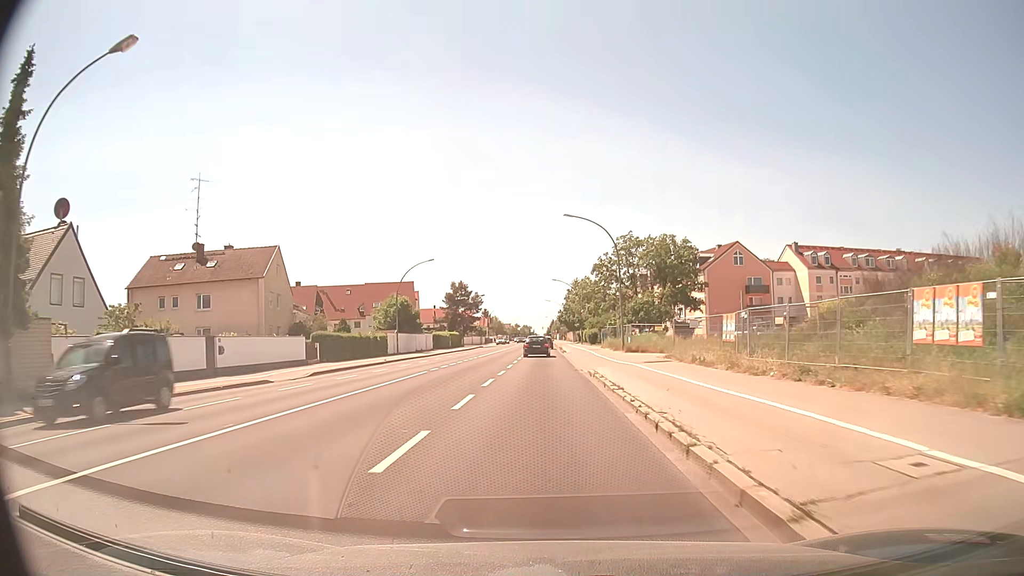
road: secondary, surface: asphalt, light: Day
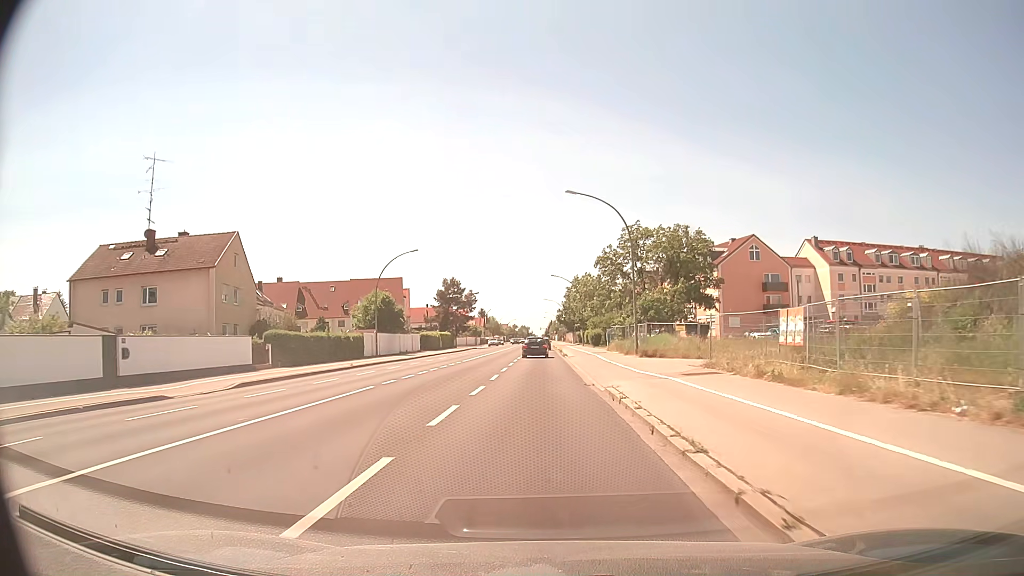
(0.0, +8.2) m; 0°
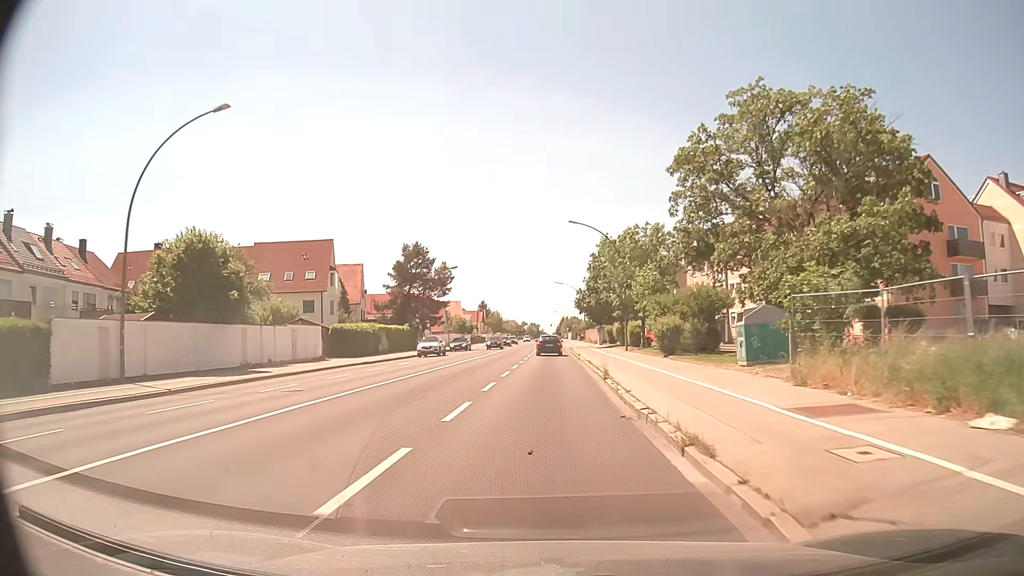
(-0.2, +41.4) m; -1°
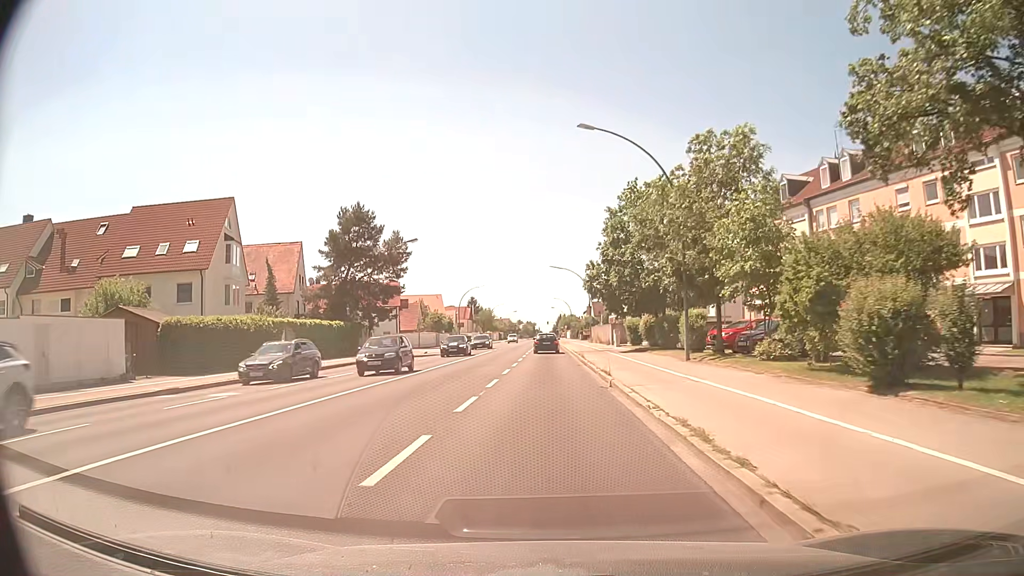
(+0.2, +23.0) m; 0°
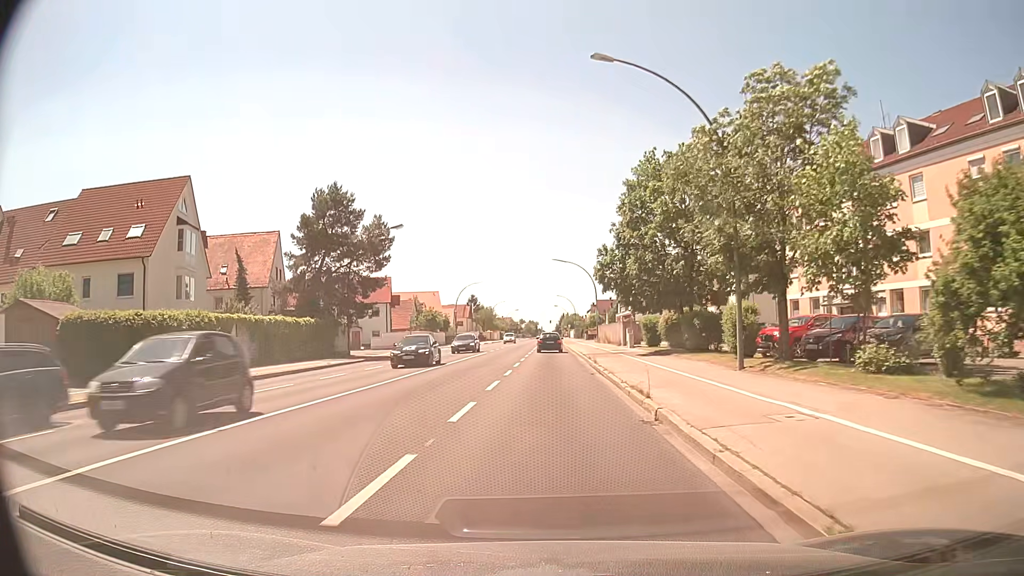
(0.0, +7.2) m; 0°
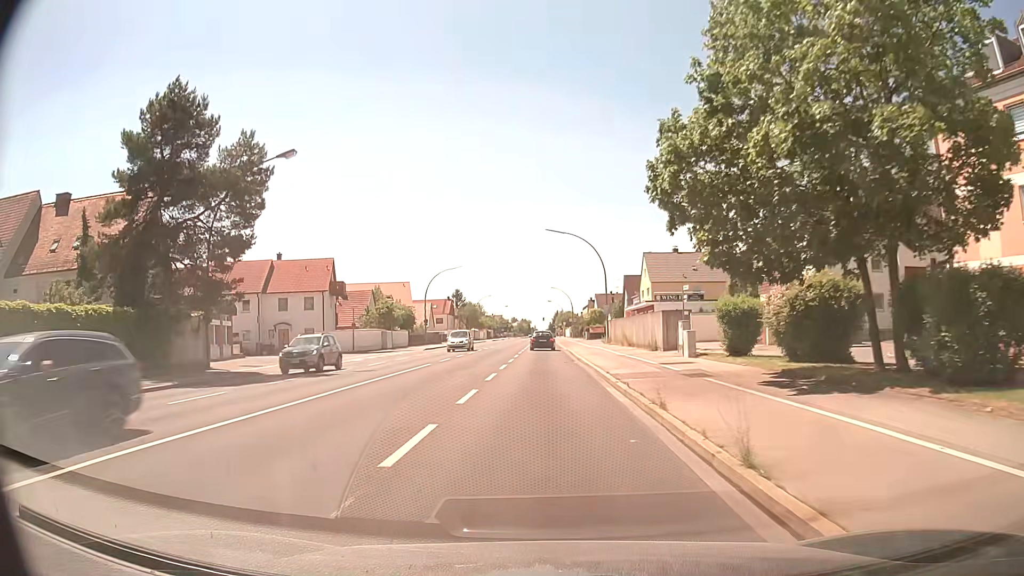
(+0.1, +22.1) m; 0°
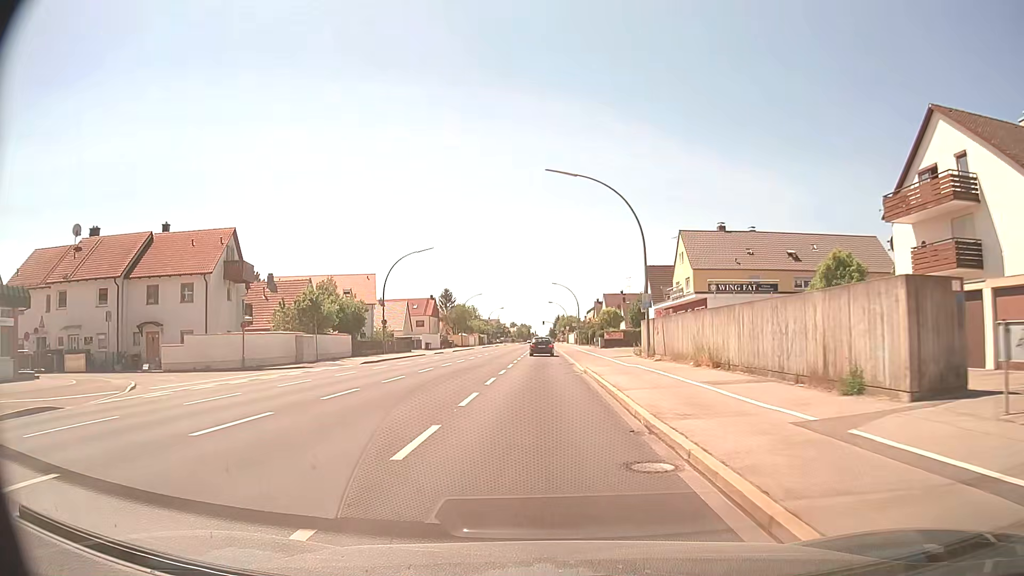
(0.0, +23.2) m; 0°
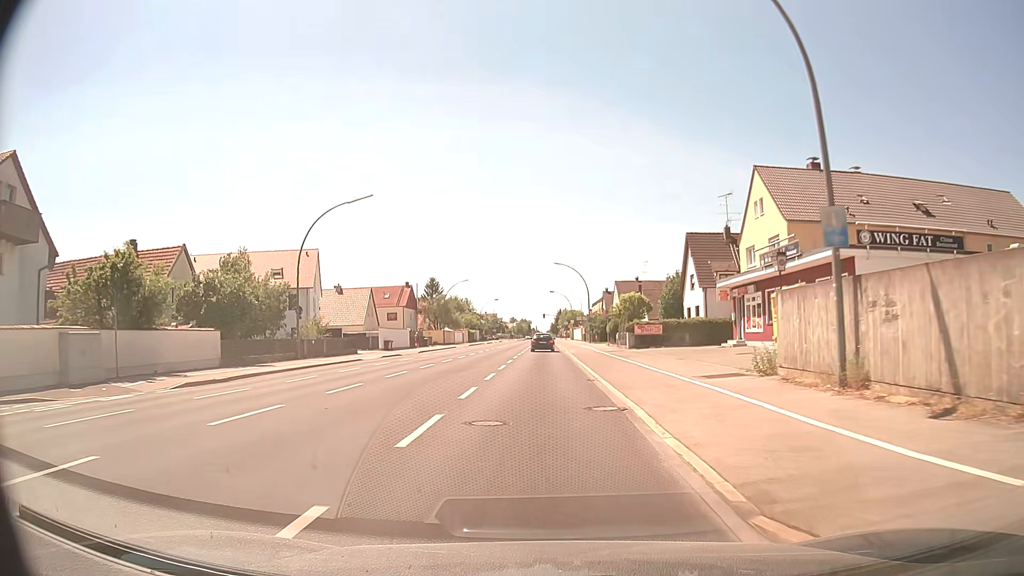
(+0.1, +23.4) m; 0°
(0, +10) (0, +20) (0, +30) (0, +40) (0, +50) (0, +60) (0, +70) (0, +80) (-1, +90) (-1, +100) m
